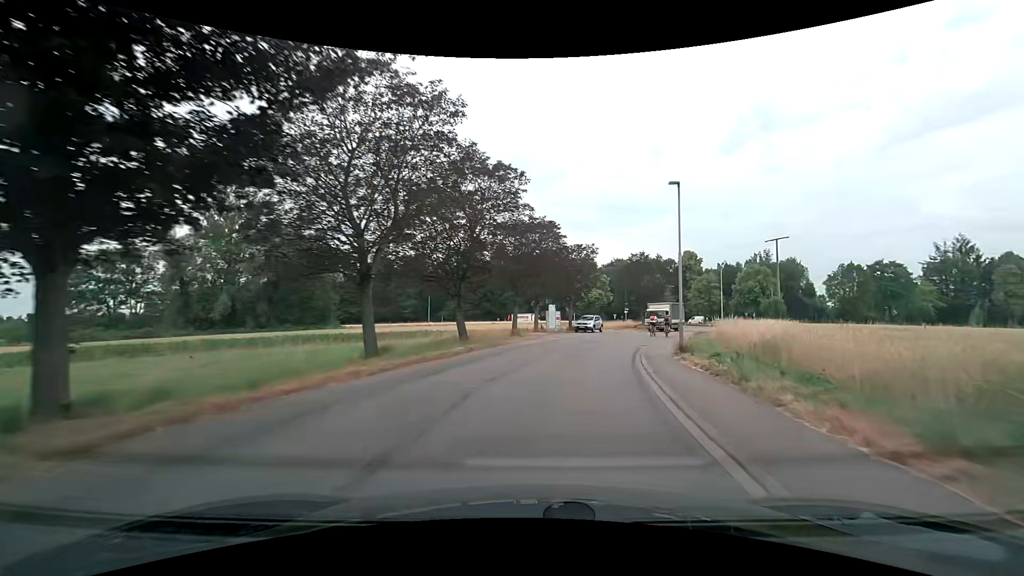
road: unclassified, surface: asphalt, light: Day
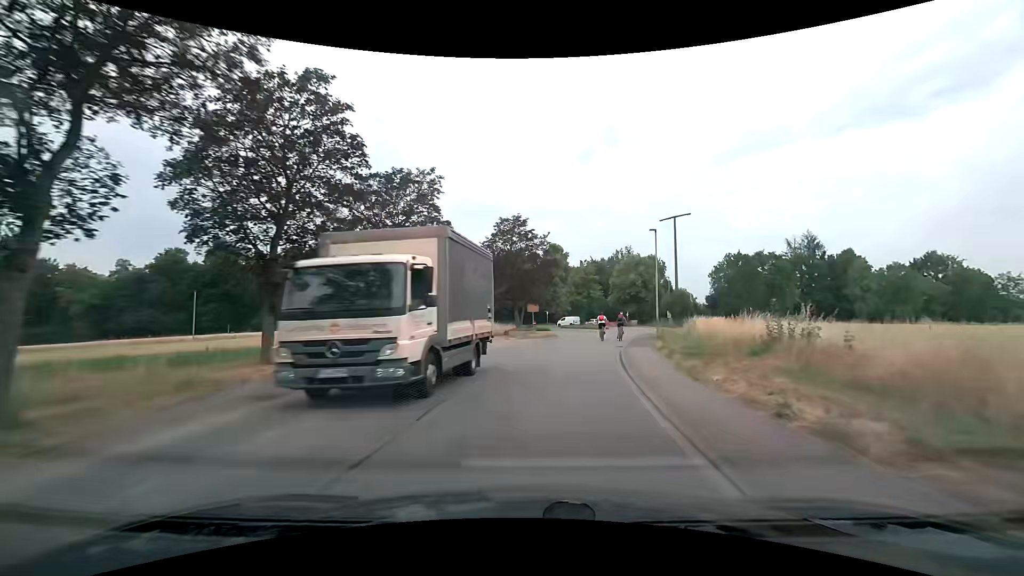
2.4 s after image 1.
(+3.4, +25.0) m; +15°
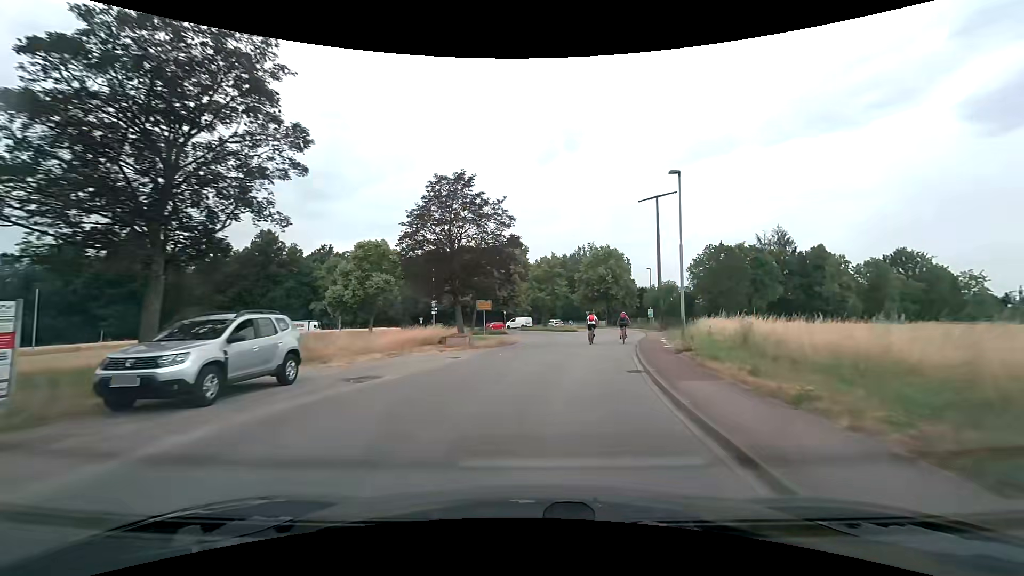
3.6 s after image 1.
(+0.4, +12.0) m; +5°
(0, +10) (+1, +20) (+3, +30) (+5, +40) (+7, +49) (+7, +59) (+7, +69) (+3, +79) (-5, +85) (-14, +84) m
